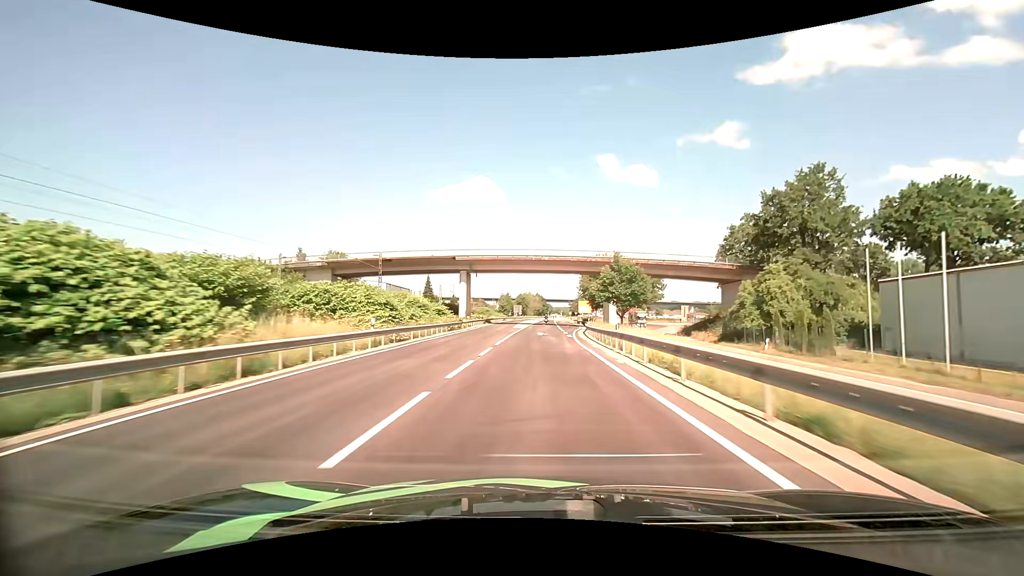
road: primary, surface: asphalt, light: Day
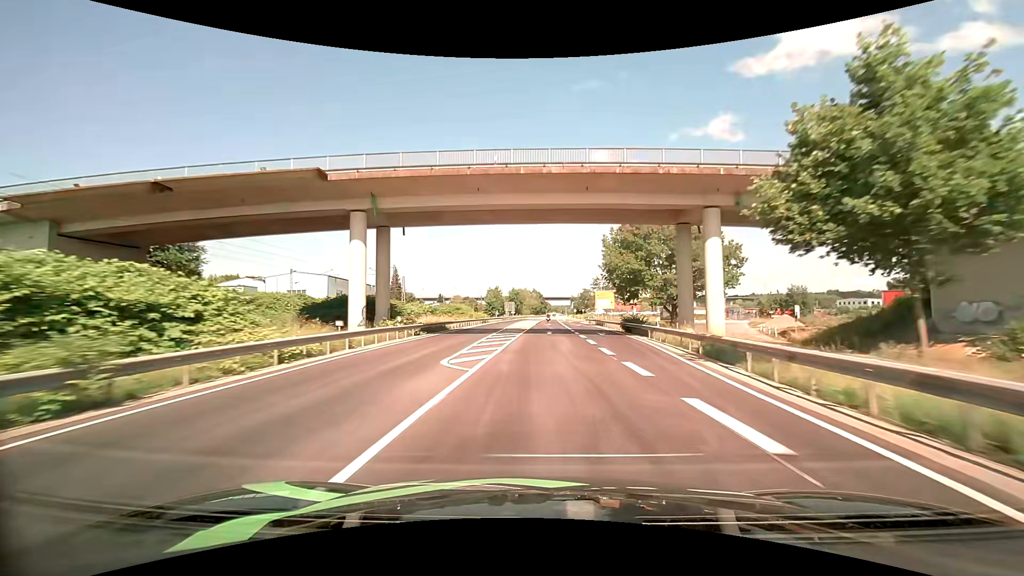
(-0.1, +41.1) m; 0°
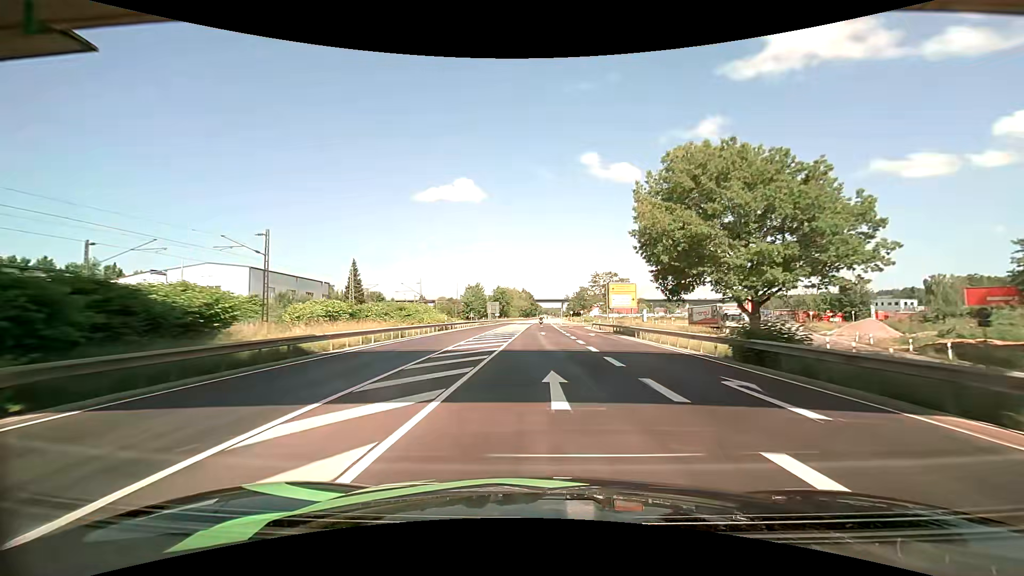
(+0.3, +27.0) m; +1°
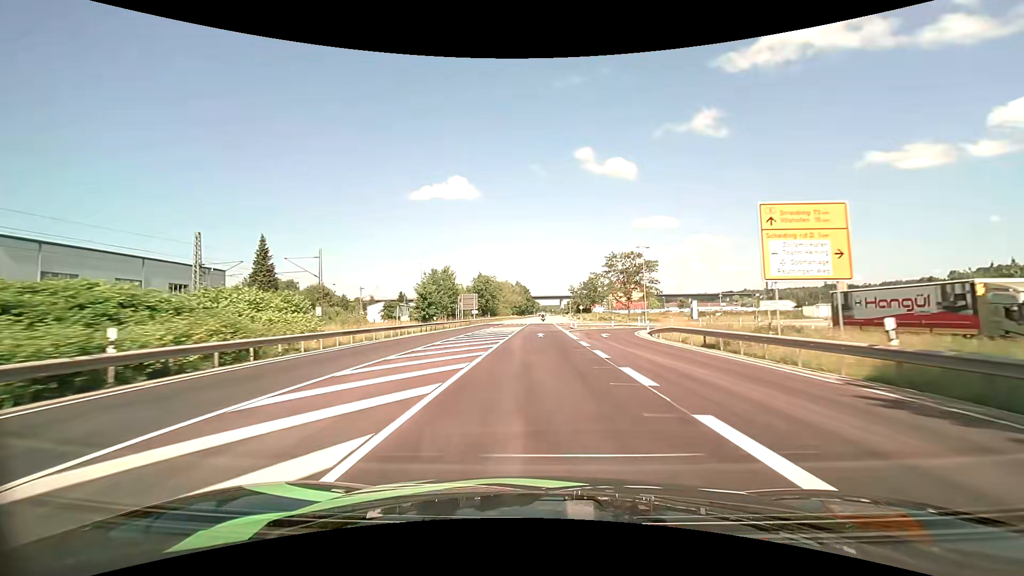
(+0.1, +40.7) m; 0°
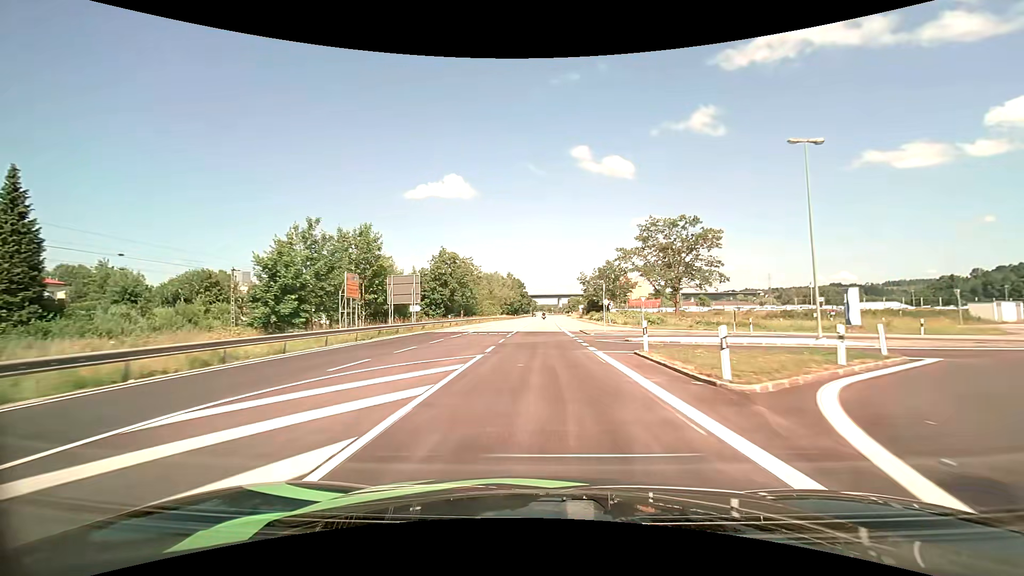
(-0.1, +41.3) m; 0°
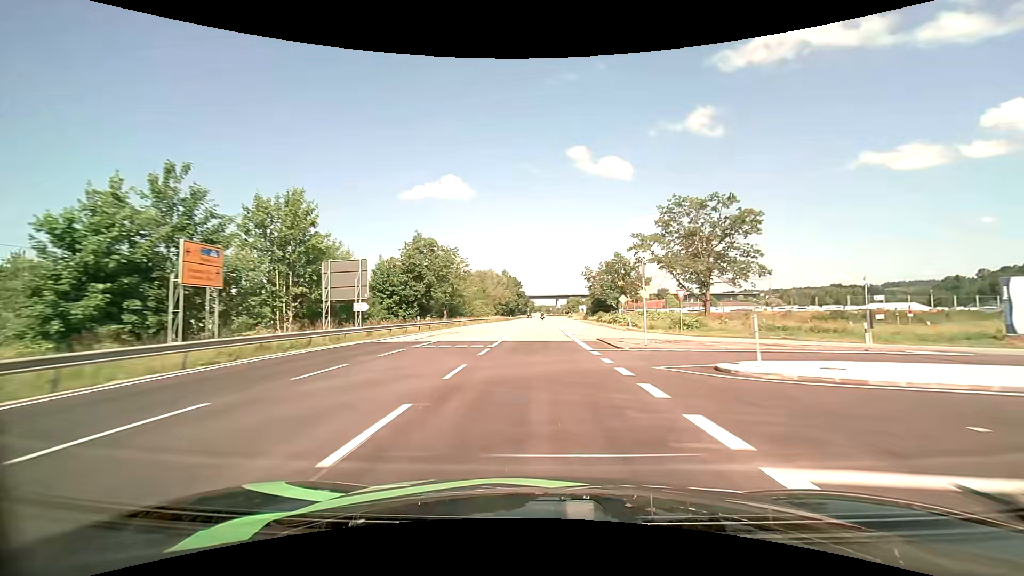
(0.0, +13.8) m; 0°
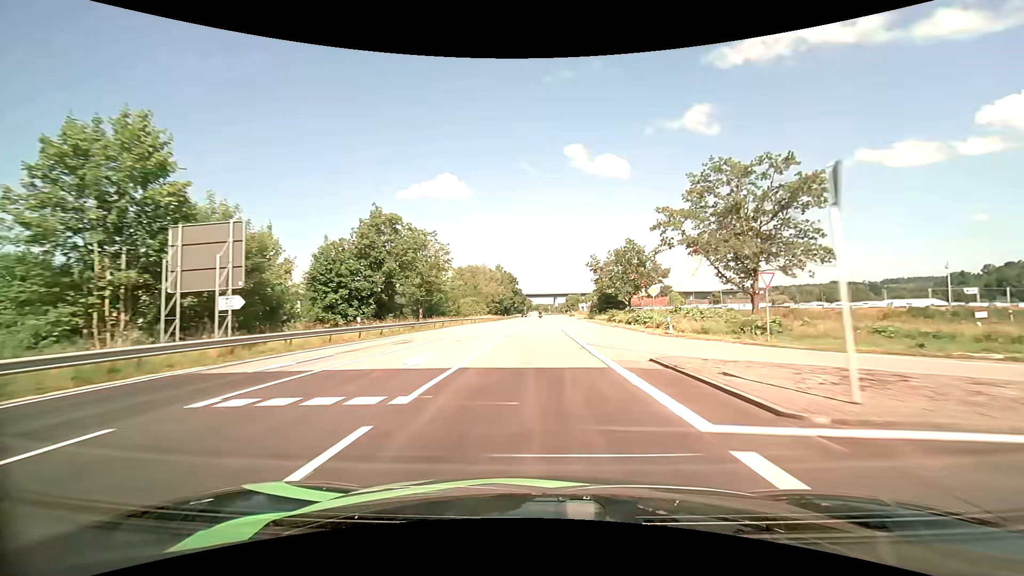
(0.0, +13.8) m; 0°
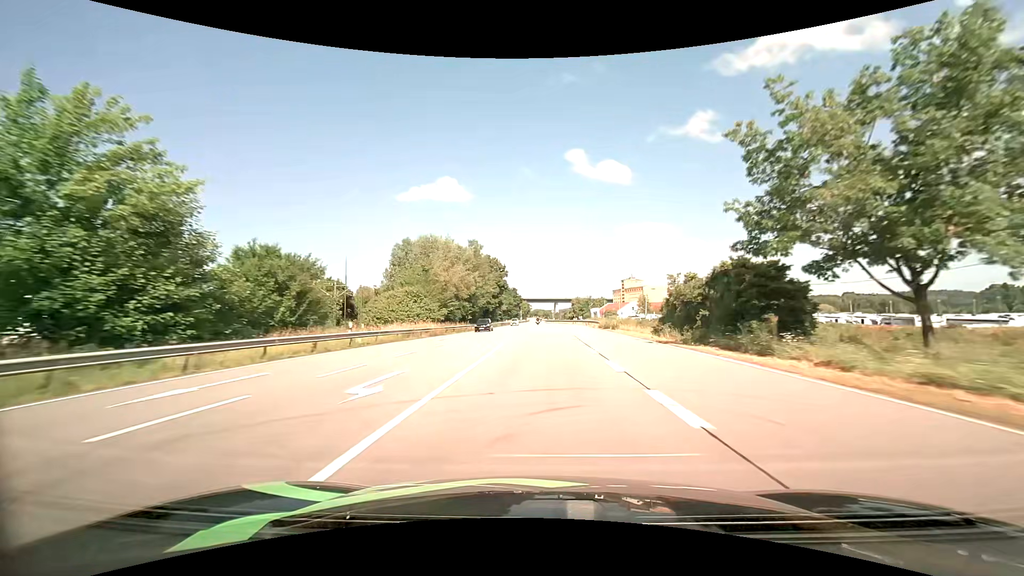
(0.0, +55.0) m; 0°
(0, +10) (0, +20) (0, +30) (0, +40) (0, +50) (0, +60) (0, +70) (0, +80) (0, +90) (0, +100) m
